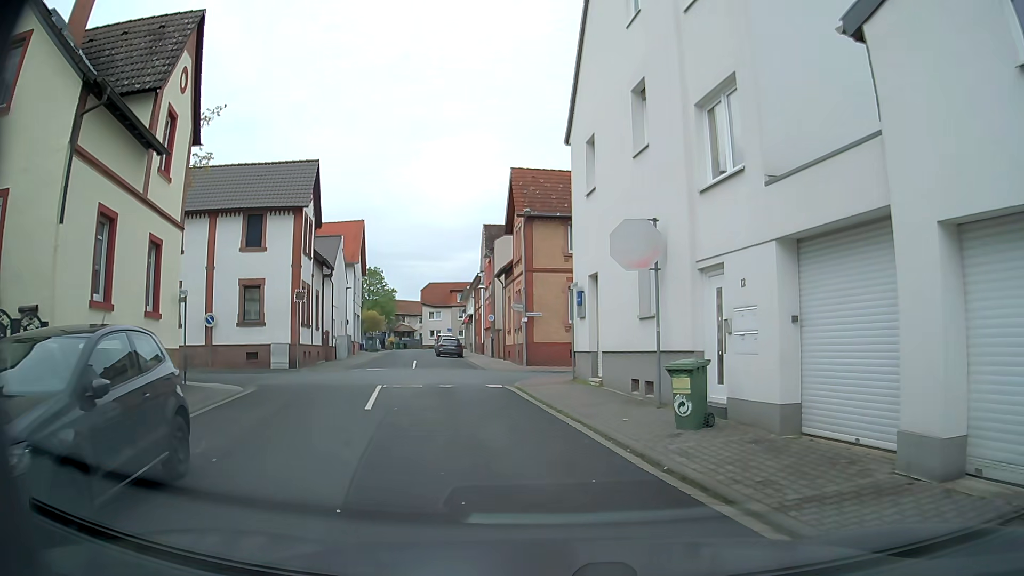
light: Day
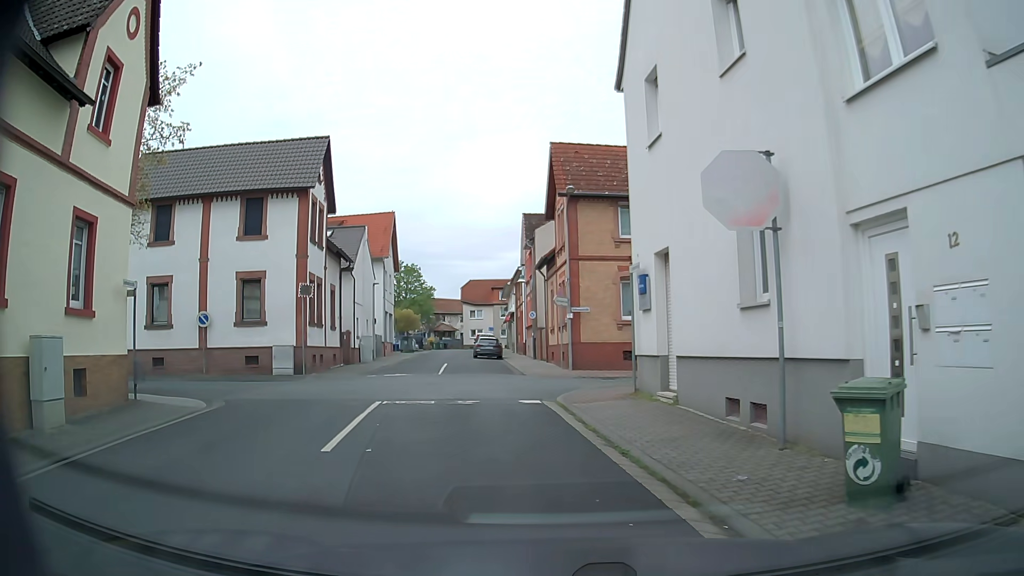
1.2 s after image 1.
(0.0, +4.4) m; -6°
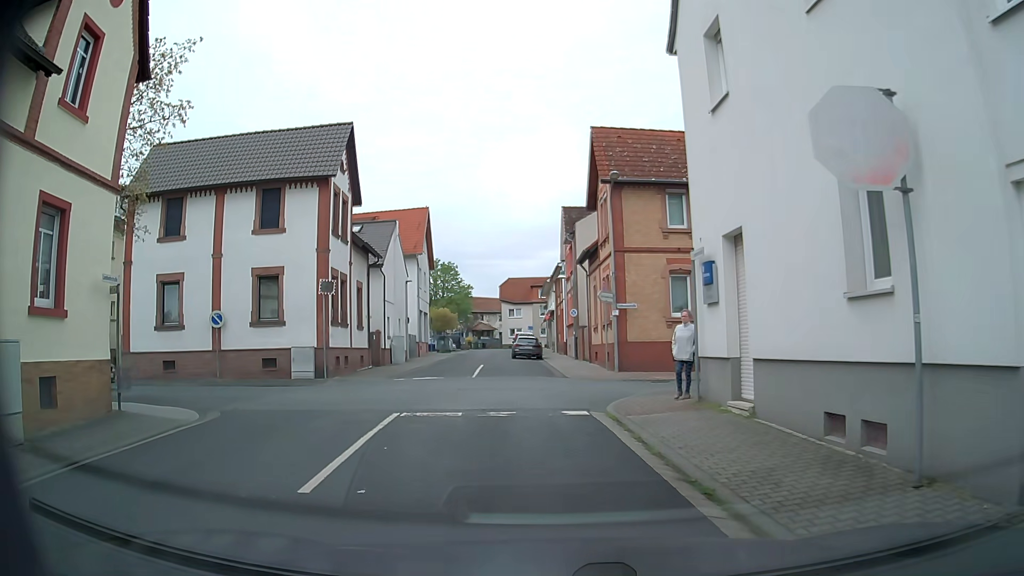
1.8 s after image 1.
(0.0, +2.1) m; -1°
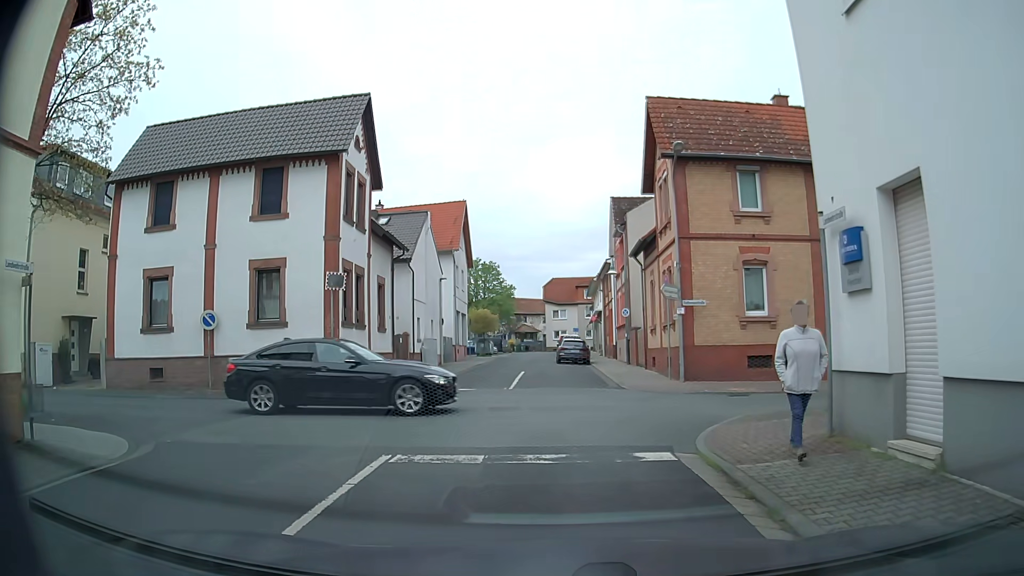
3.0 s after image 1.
(0.0, +3.8) m; -4°
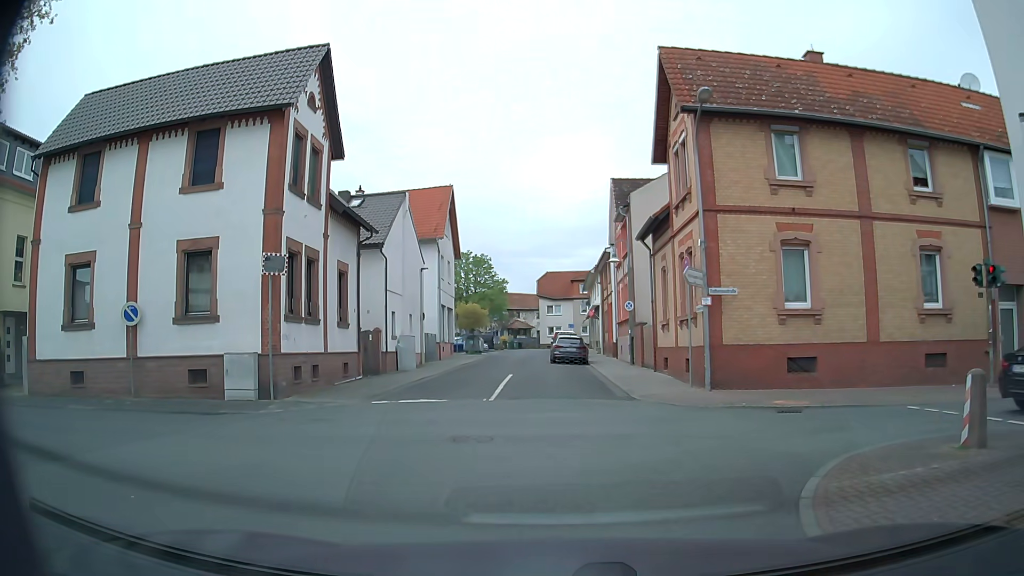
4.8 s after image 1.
(0.0, +3.9) m; -1°
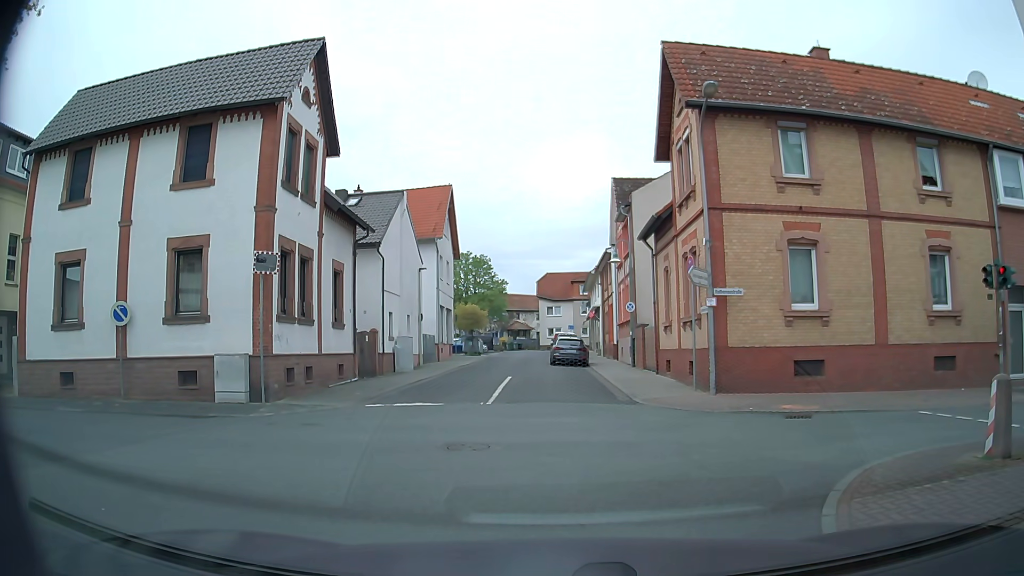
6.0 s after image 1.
(0.0, +0.5) m; 0°
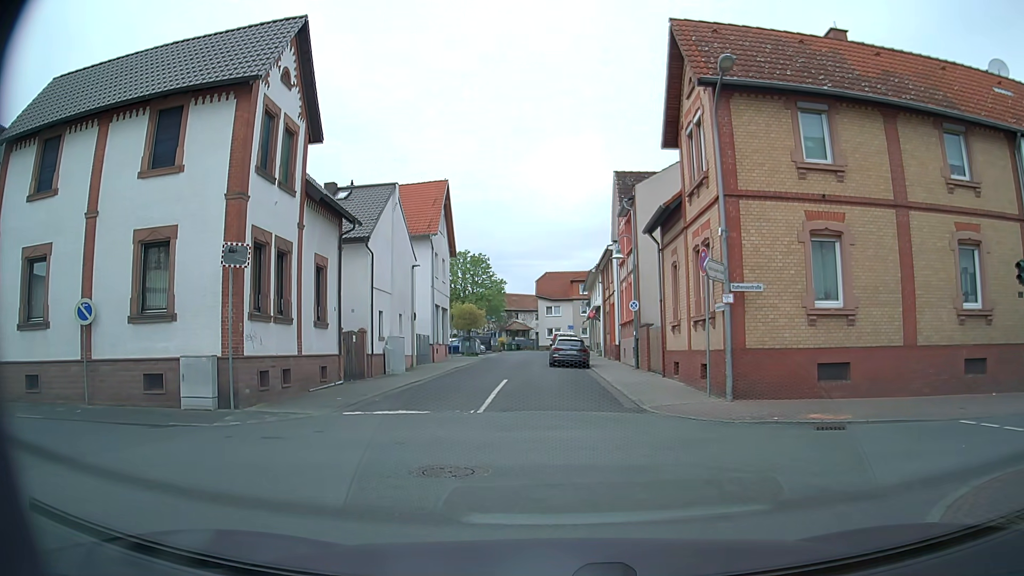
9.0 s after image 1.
(0.0, +1.6) m; 0°
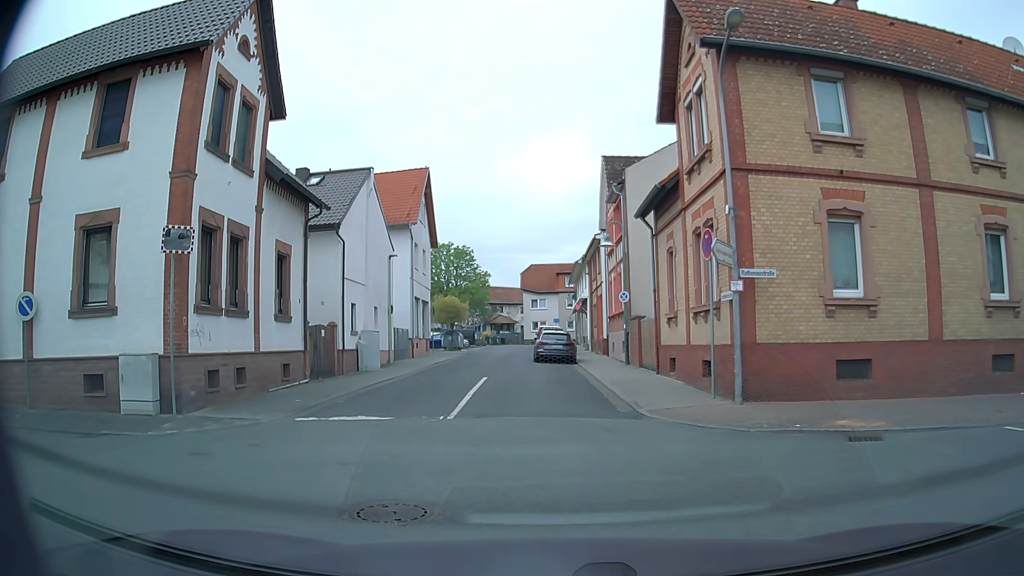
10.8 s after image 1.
(0.0, +1.8) m; 0°
